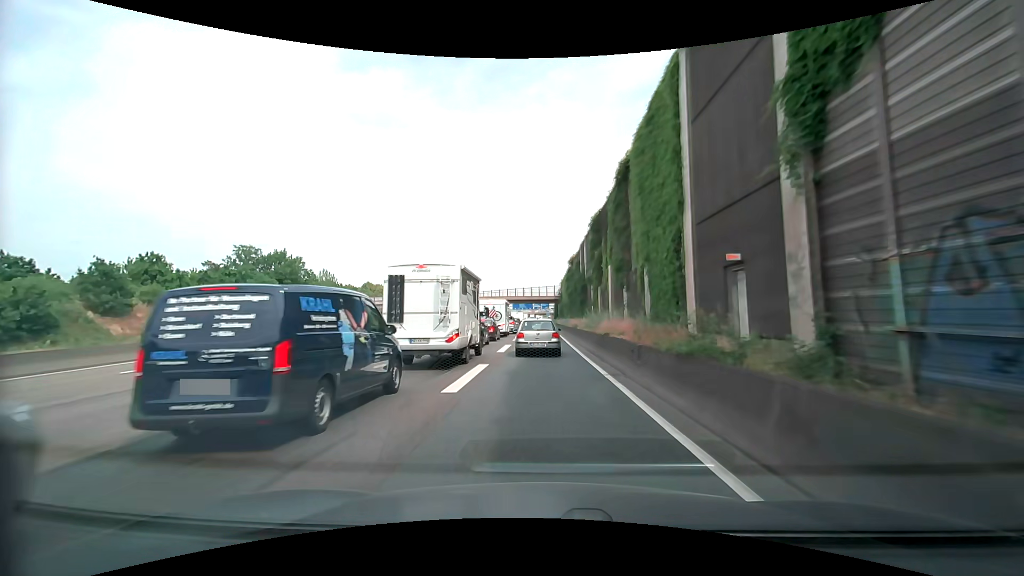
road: motorway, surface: asphalt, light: Day
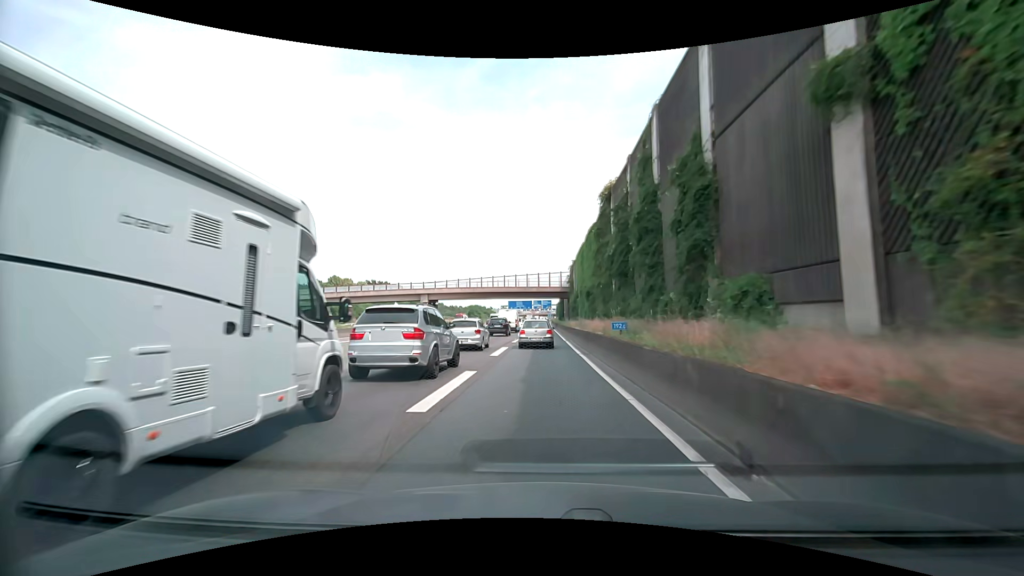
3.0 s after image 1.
(+0.3, +37.4) m; 0°
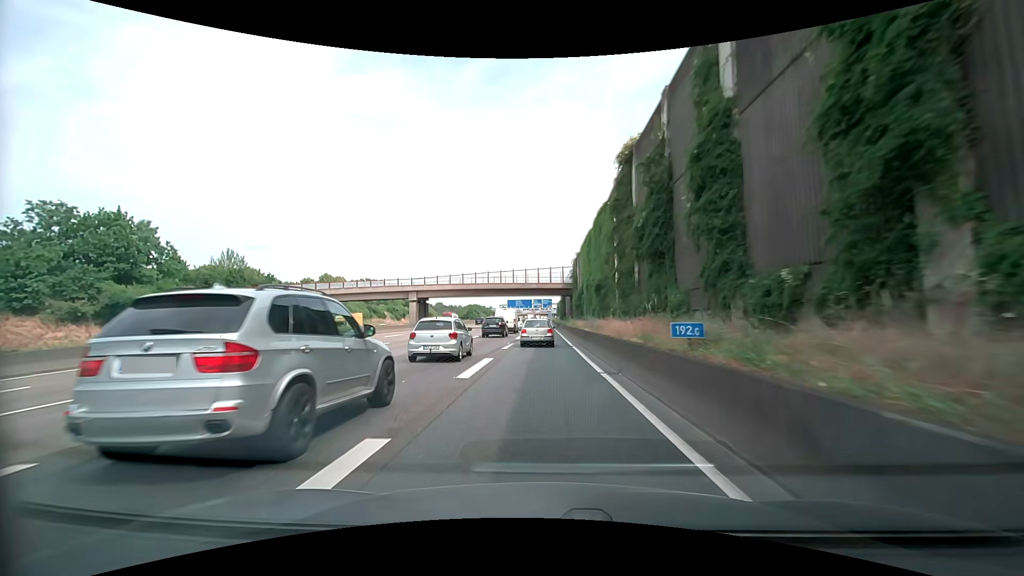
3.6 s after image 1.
(0.0, +7.6) m; 0°
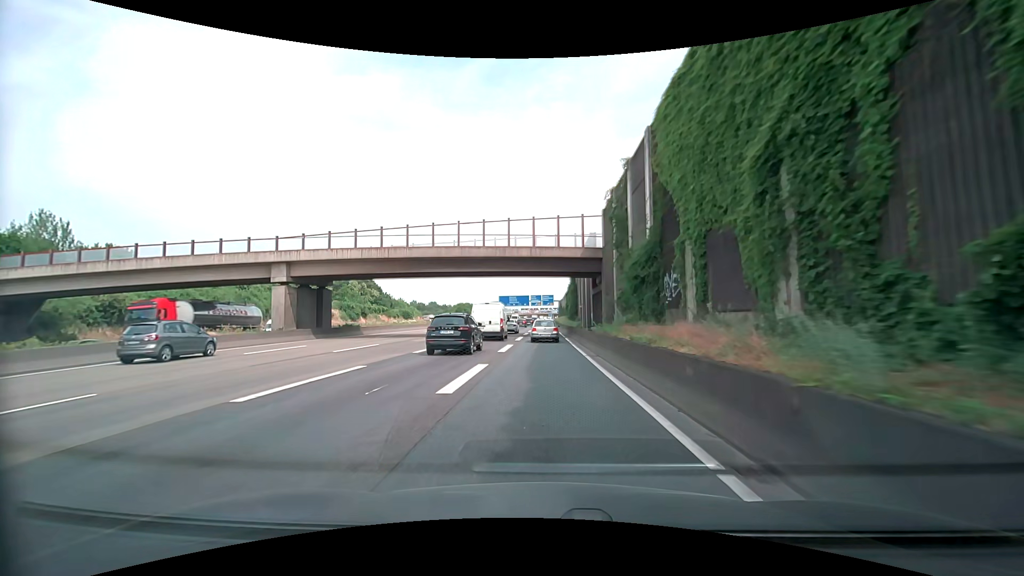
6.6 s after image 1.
(-0.1, +38.4) m; 0°
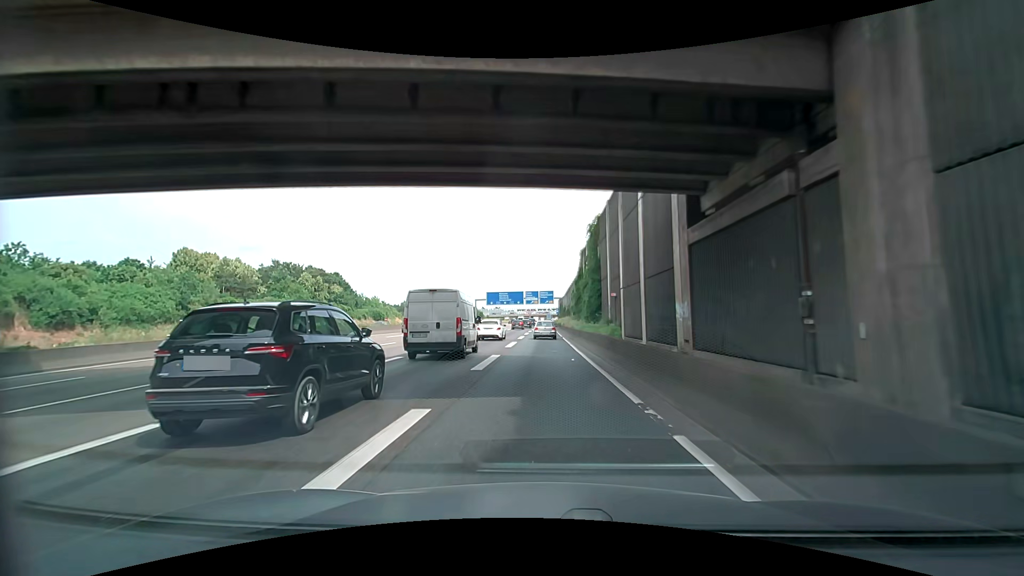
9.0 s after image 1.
(-0.1, +31.8) m; 0°
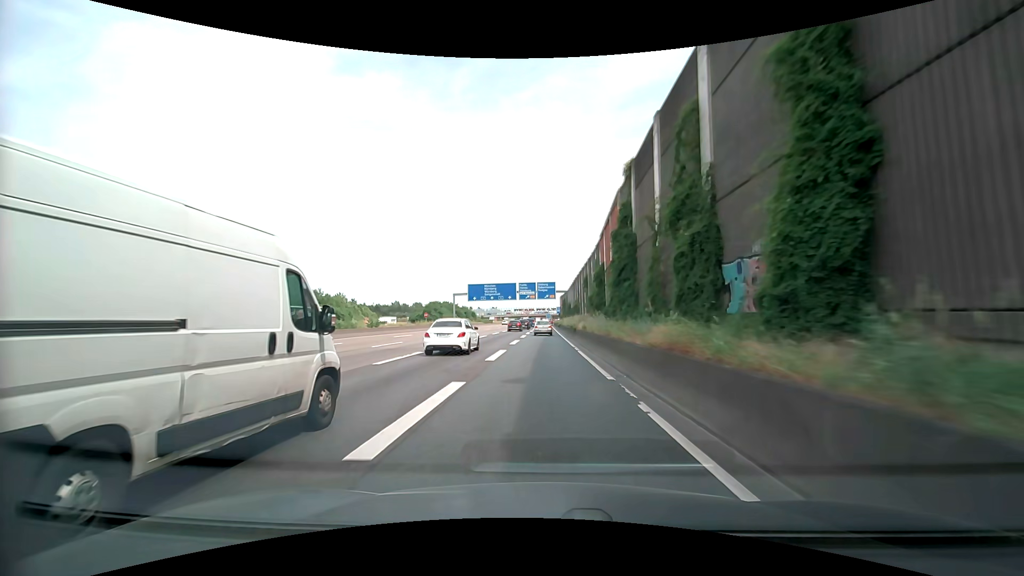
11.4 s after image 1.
(0.0, +33.1) m; 0°
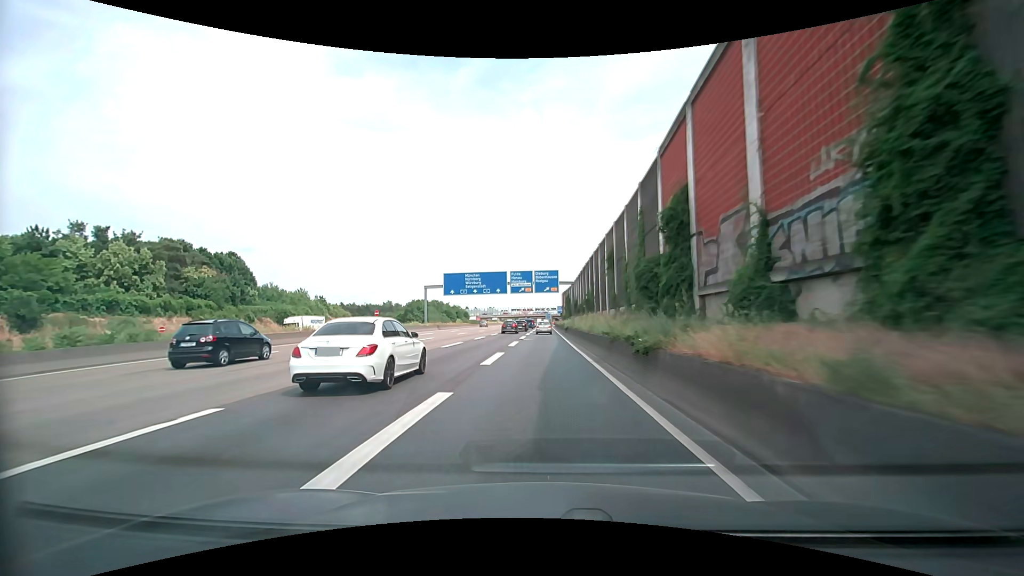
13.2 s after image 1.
(+0.3, +25.8) m; 0°
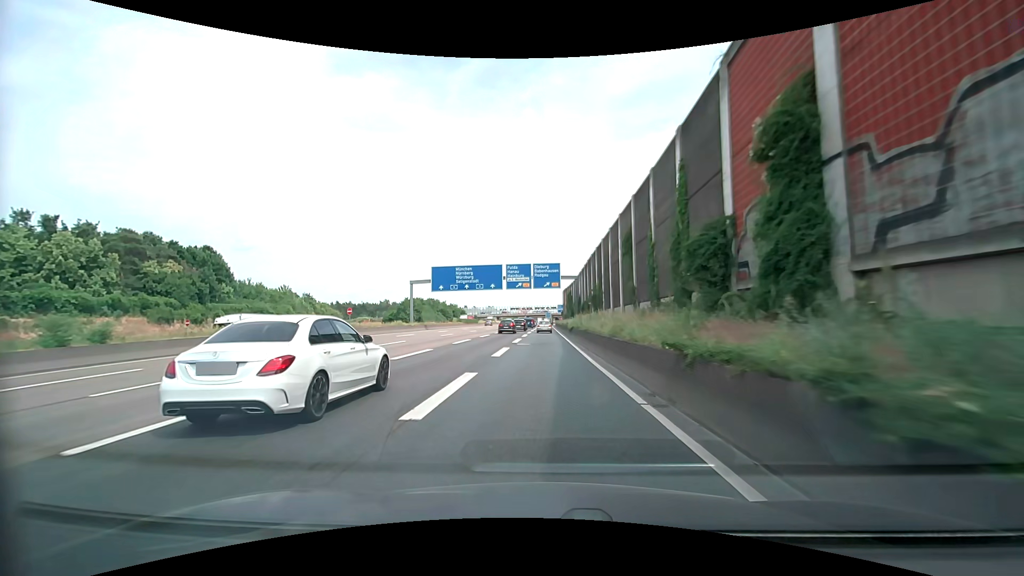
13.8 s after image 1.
(0.0, +8.8) m; +1°
(0, +10) (0, +20) (0, +30) (0, +40) (0, +50) (0, +60) (0, +70) (0, +80) (0, +90) (0, +100) m
